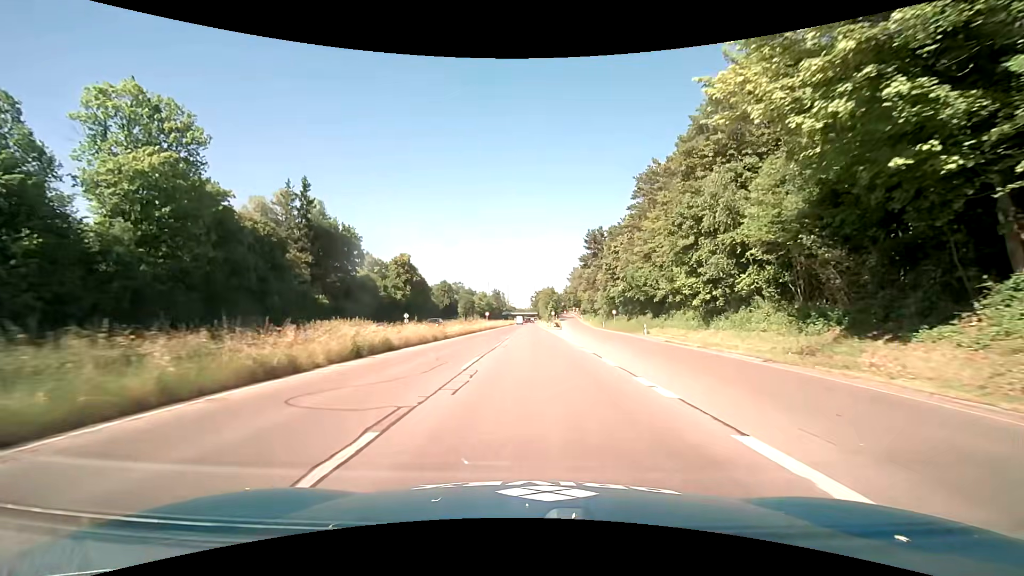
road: trunk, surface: asphalt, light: Day
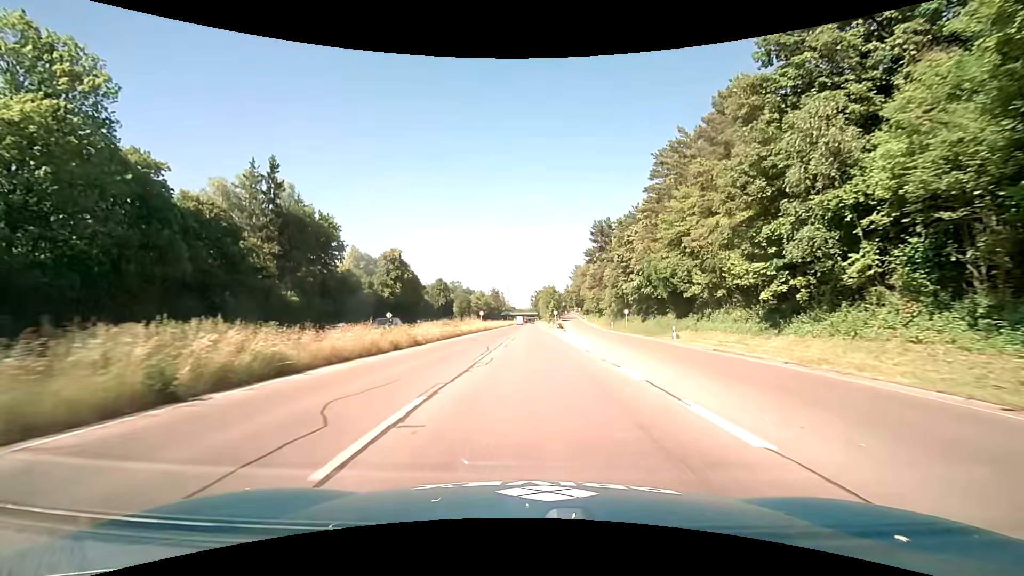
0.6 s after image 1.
(0.0, +9.4) m; 0°
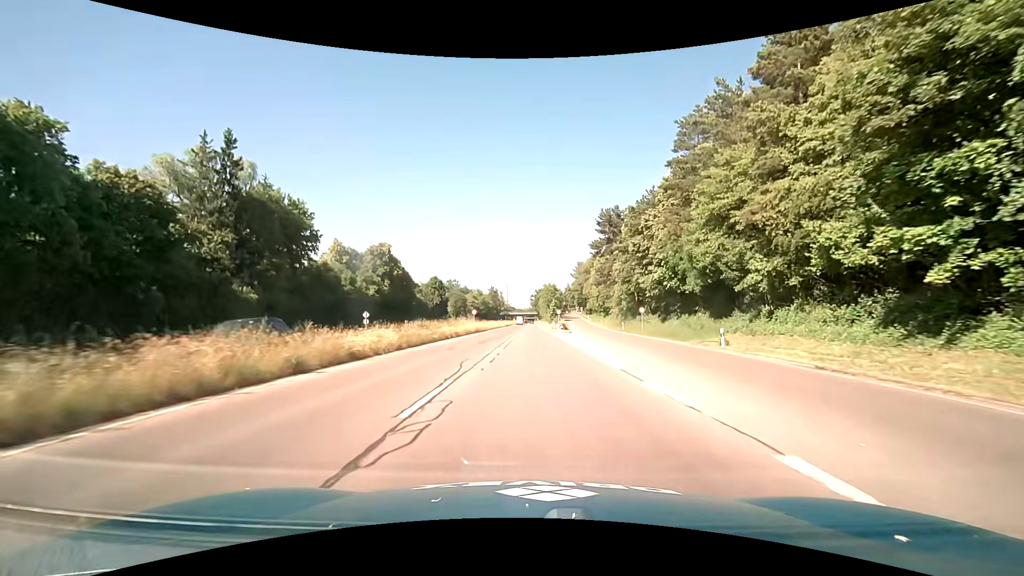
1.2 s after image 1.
(+0.1, +9.4) m; +1°
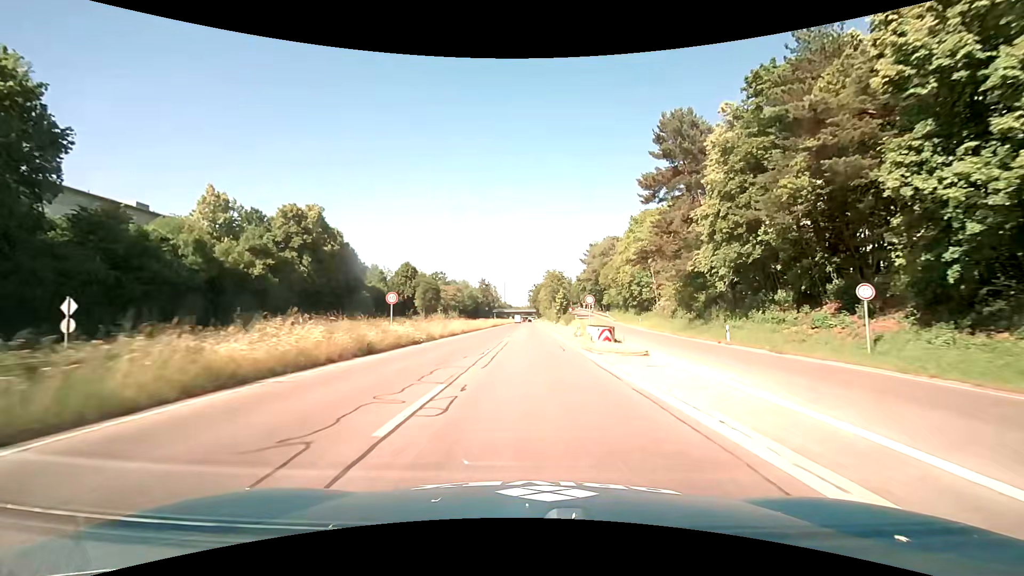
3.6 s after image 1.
(+0.1, +37.5) m; 0°
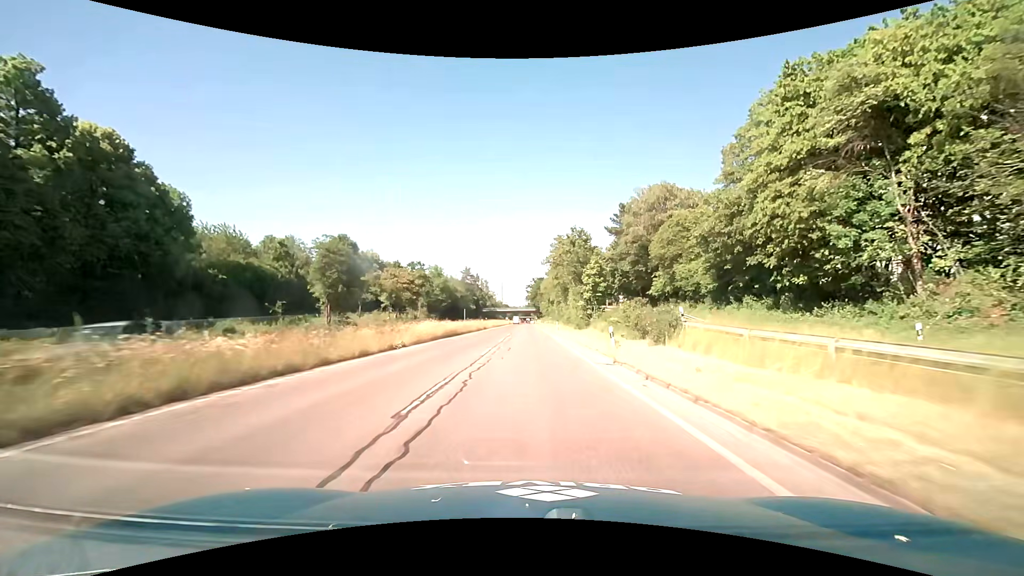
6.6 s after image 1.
(+0.2, +46.7) m; 0°
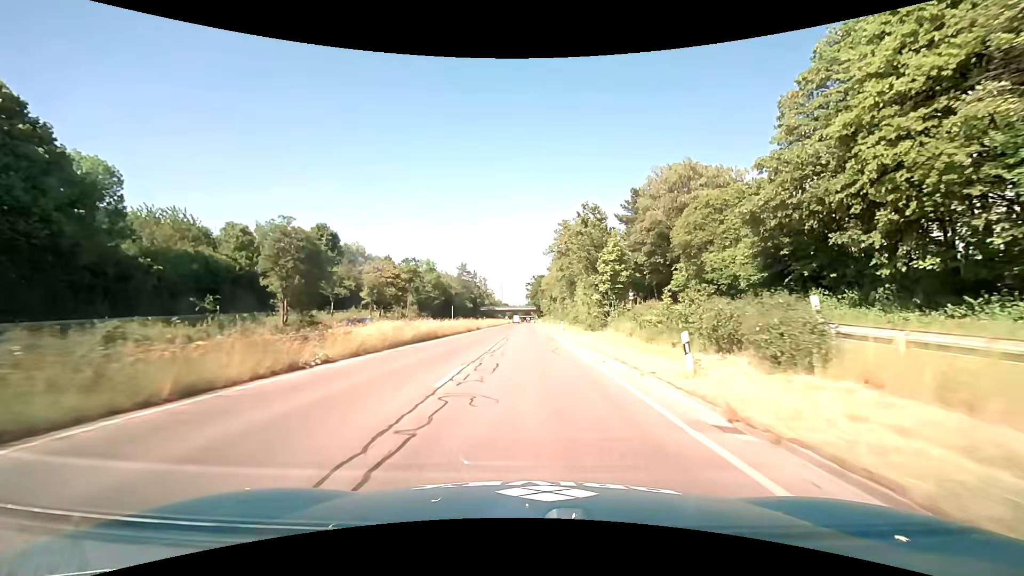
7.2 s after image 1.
(0.0, +9.3) m; 0°
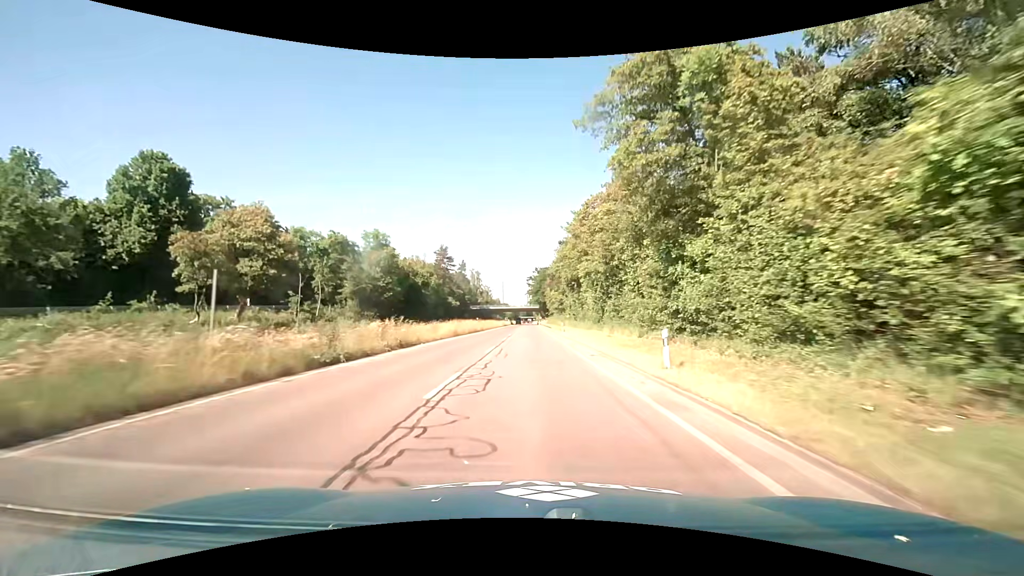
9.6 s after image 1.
(-0.2, +37.3) m; 0°
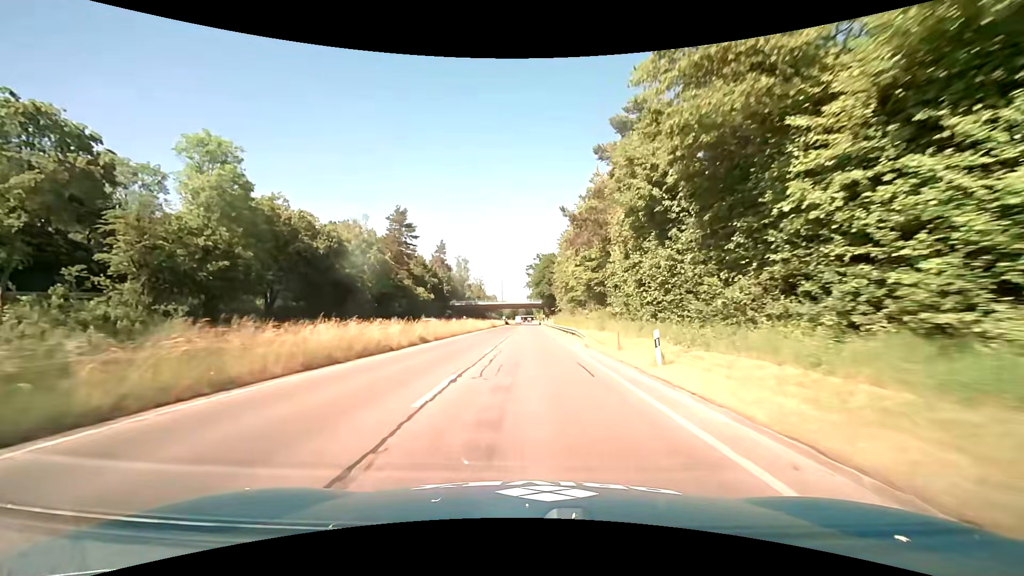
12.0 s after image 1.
(0.0, +37.2) m; 0°
(0, +10) (0, +20) (0, +30) (0, +40) (0, +50) (0, +60) (0, +70) (0, +80) (0, +90) (0, +100) m
